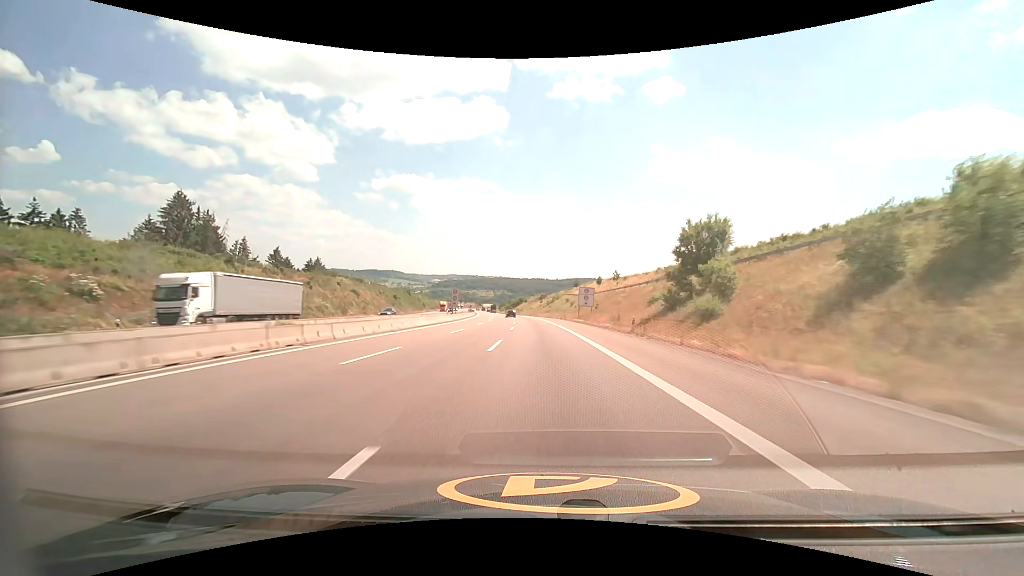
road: motorway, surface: asphalt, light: Day
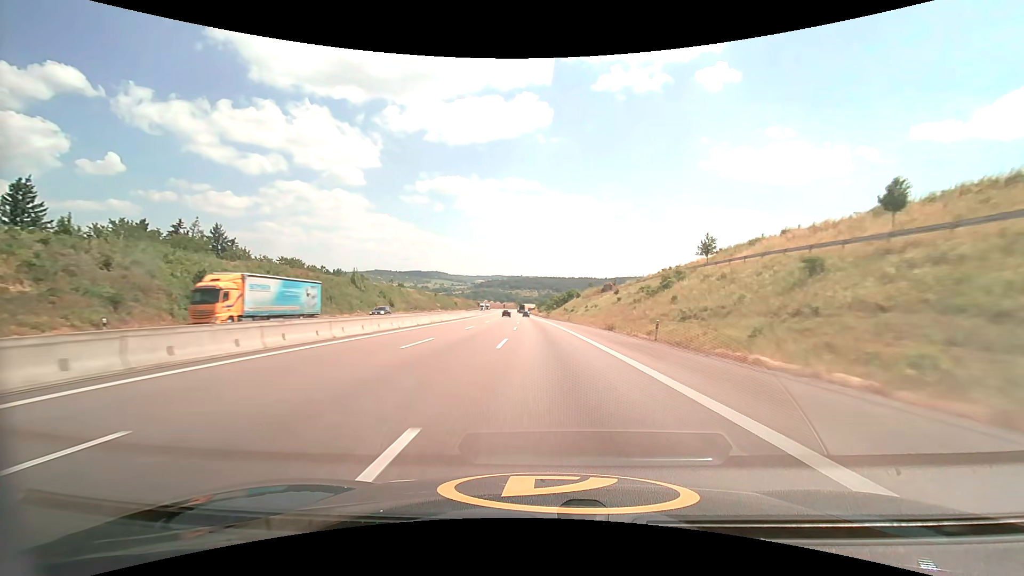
(-5.2, +103.4) m; -5°
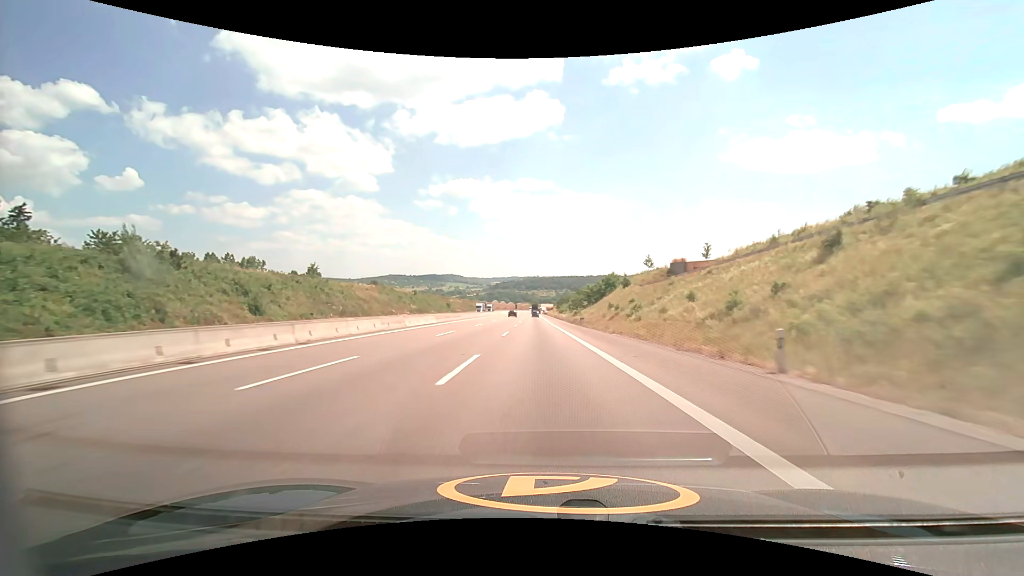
(-1.1, +63.2) m; -2°
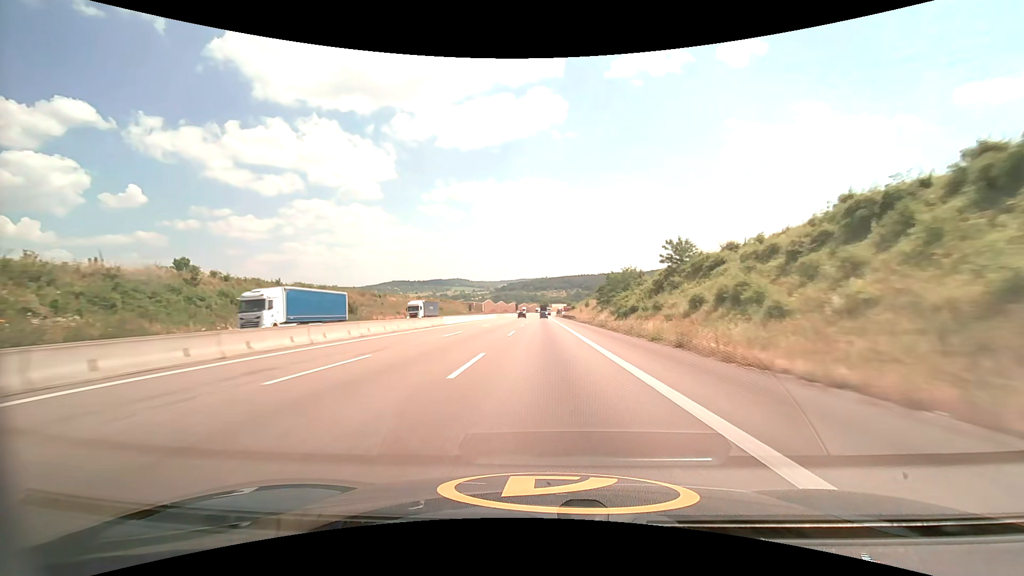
(-2.0, +107.3) m; -1°
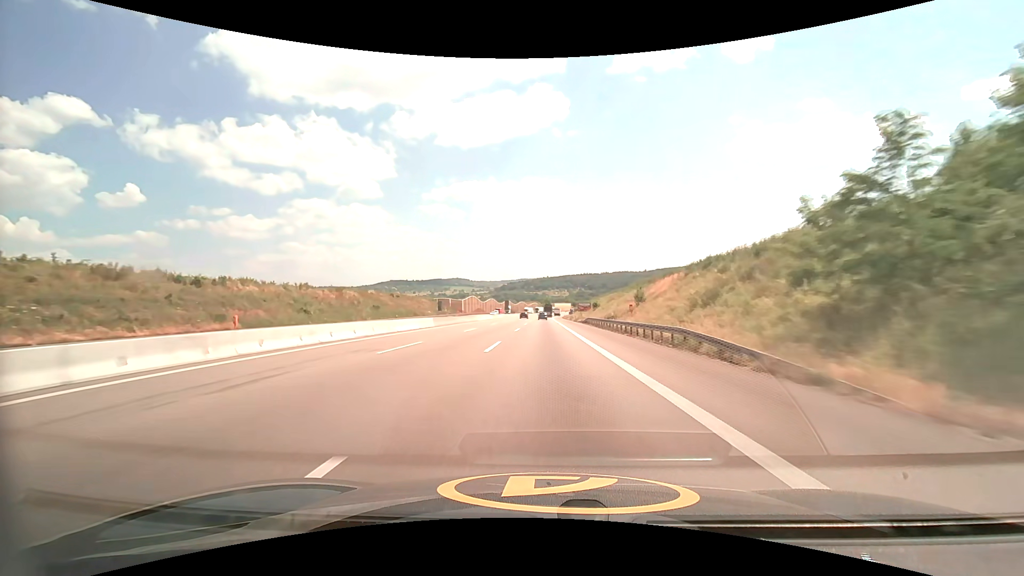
(0.0, +65.2) m; 0°
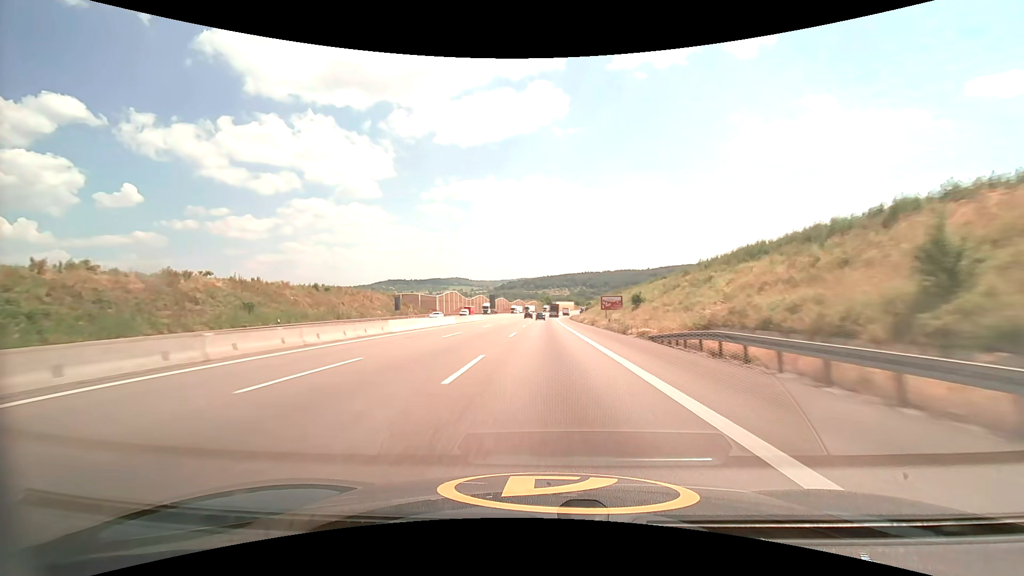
(0.0, +43.6) m; 0°
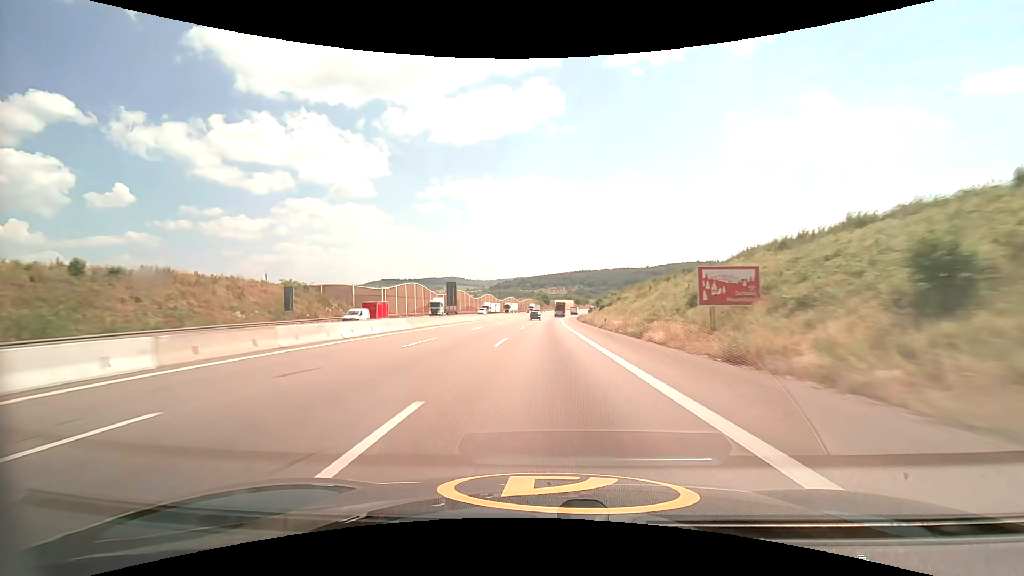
(+0.1, +43.7) m; 0°
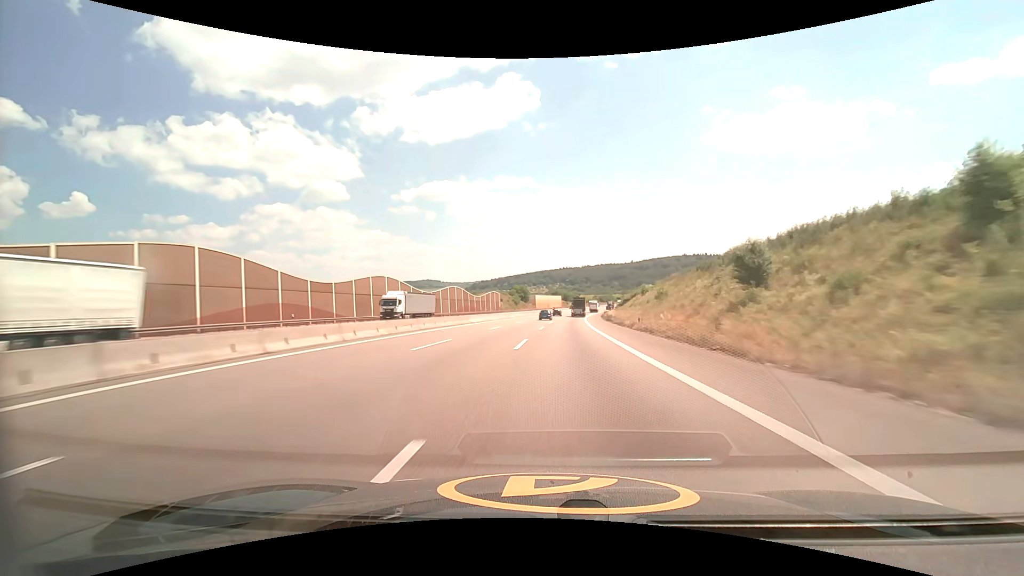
(+2.1, +109.6) m; +2°
(0, +10) (0, +20) (0, +30) (0, +40) (+1, +50) (+1, +60) (+1, +70) (+2, +80) (+3, +90) (+3, +100) m
